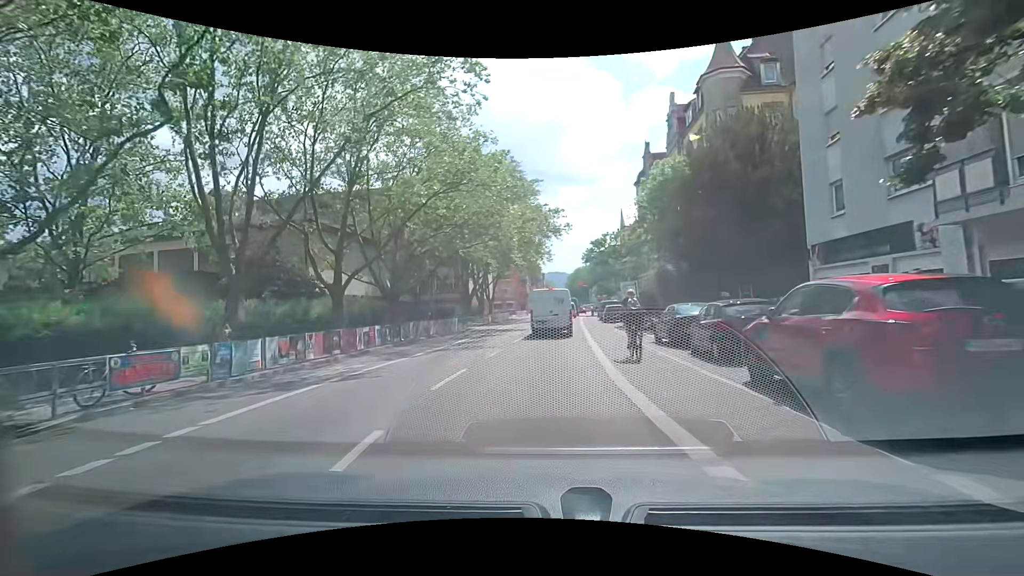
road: secondary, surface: asphalt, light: Day
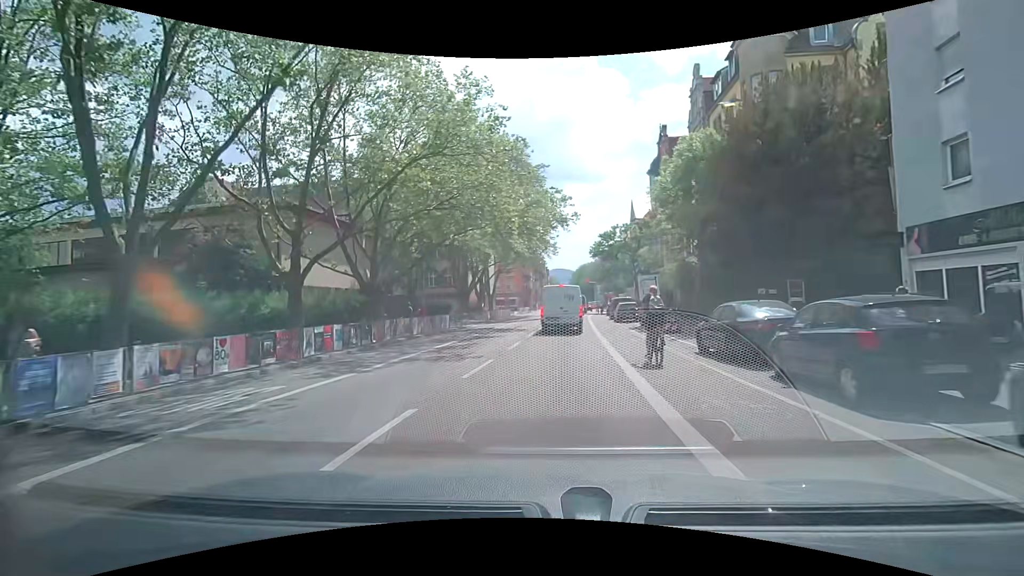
(0.0, +4.9) m; +1°
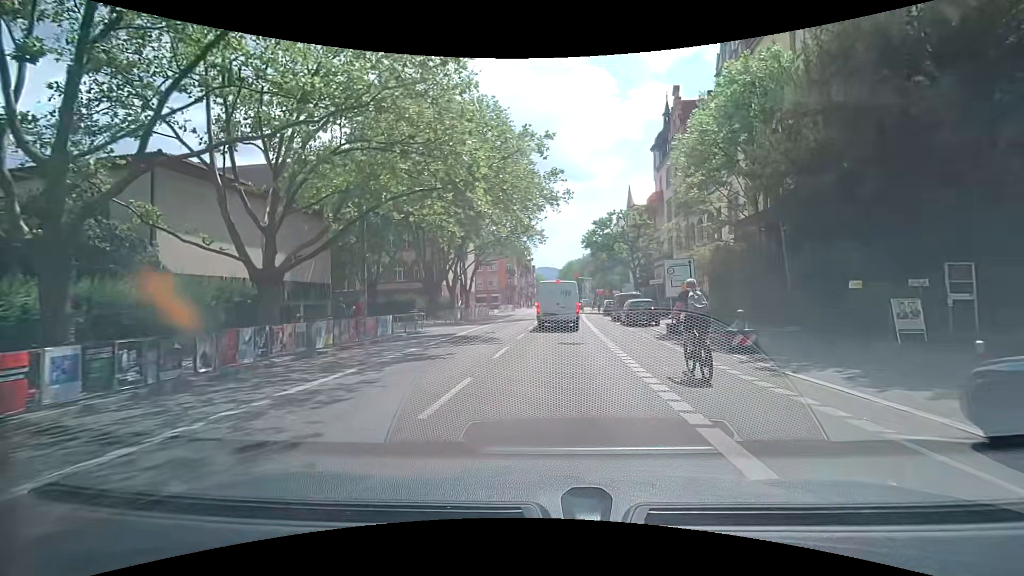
(+0.1, +9.8) m; +2°
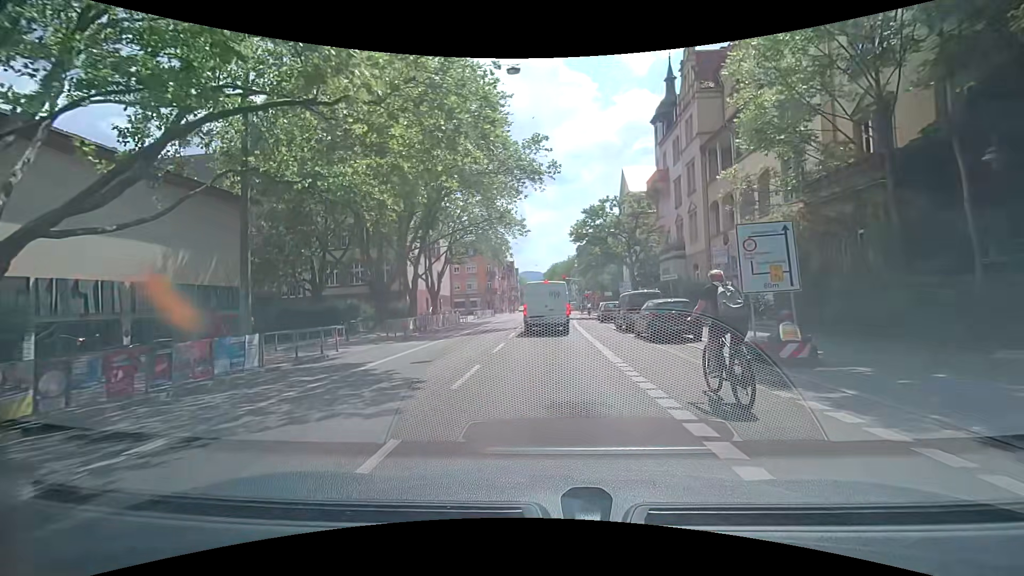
(+0.2, +9.7) m; +3°
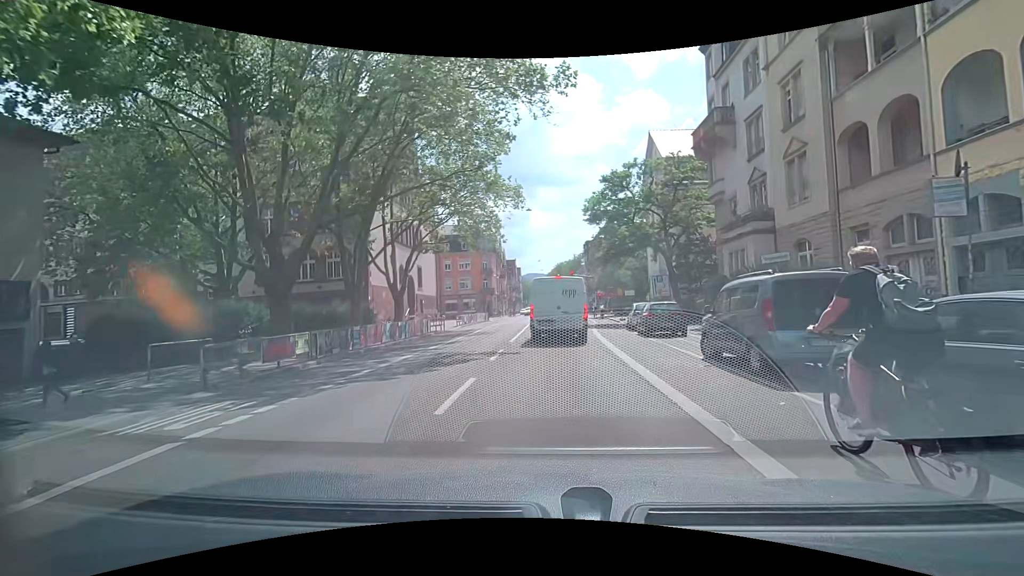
(-0.3, +13.7) m; -1°
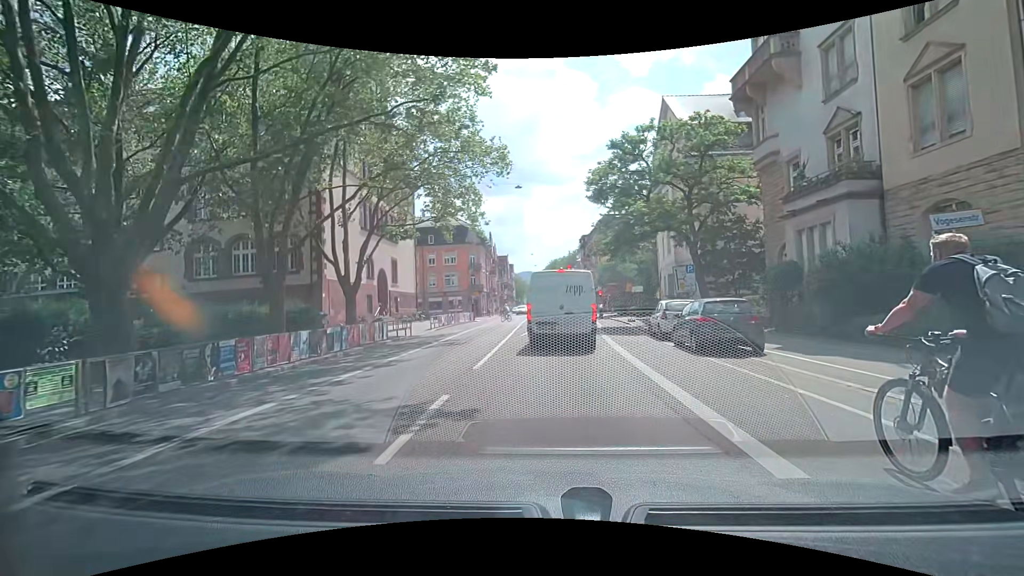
(0.0, +7.7) m; 0°
